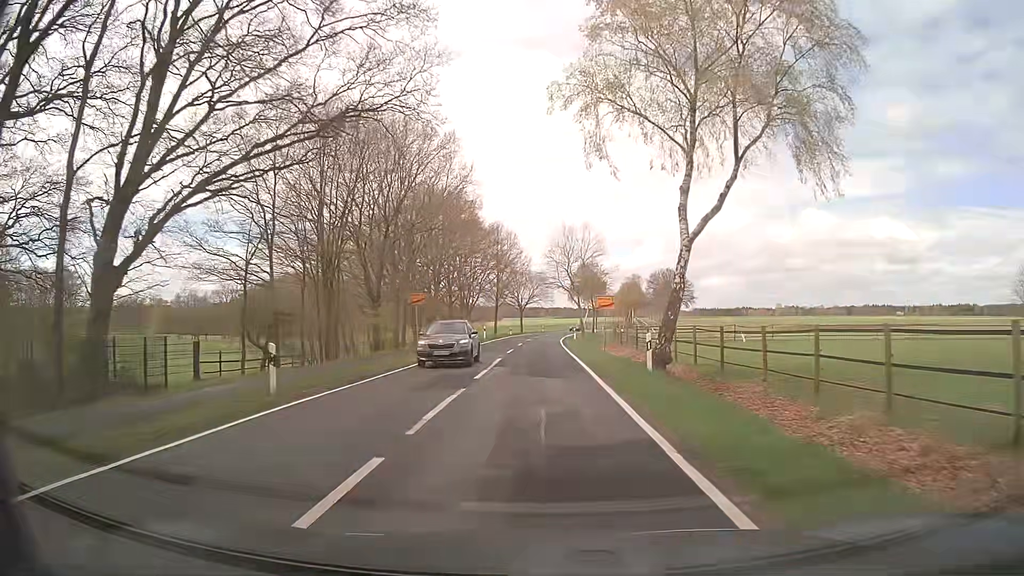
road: secondary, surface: asphalt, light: Day
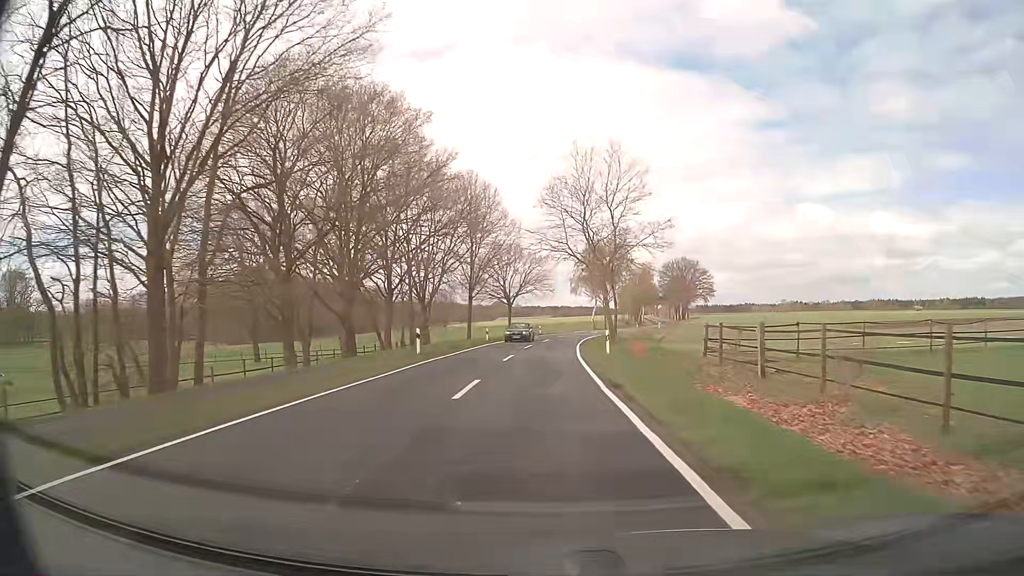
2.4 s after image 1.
(+0.1, +32.0) m; +1°
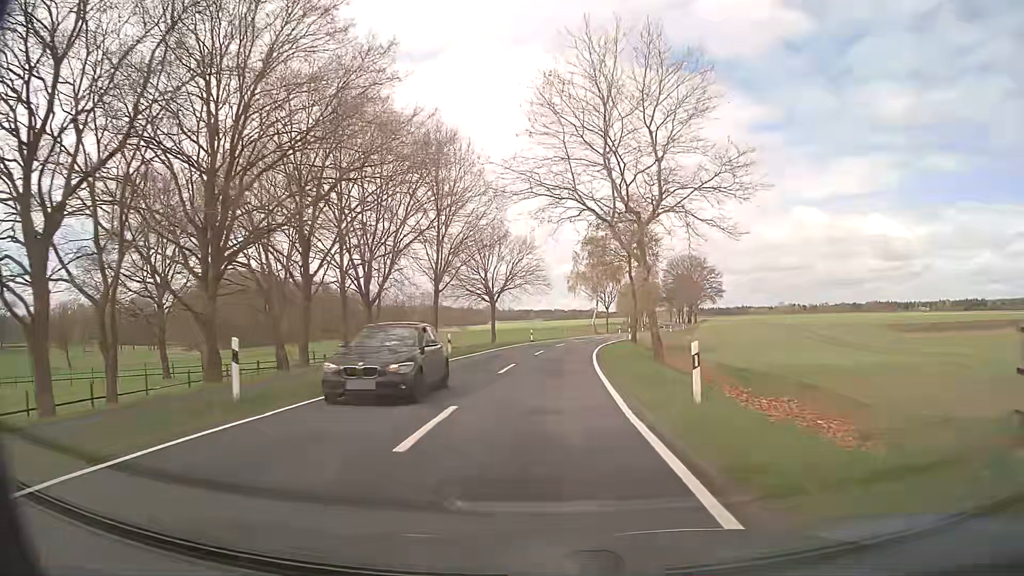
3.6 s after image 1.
(0.0, +17.5) m; +1°
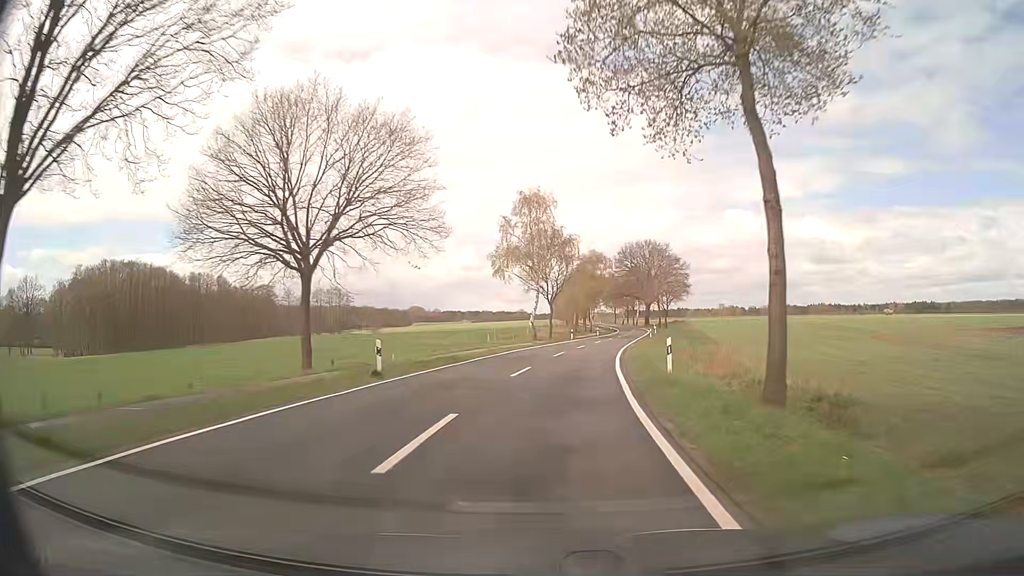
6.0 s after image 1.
(+1.4, +37.4) m; +5°
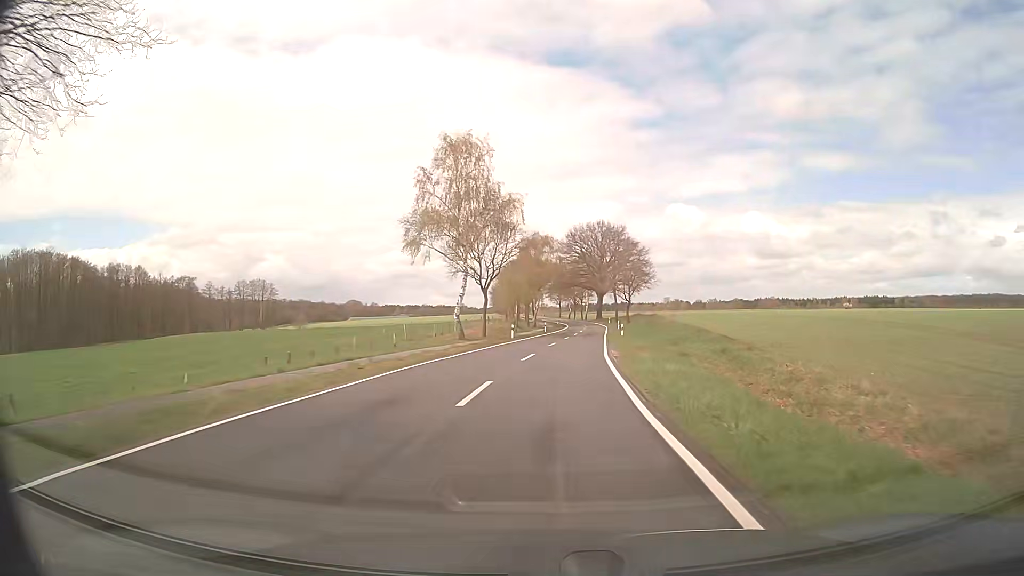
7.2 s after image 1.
(+0.9, +19.7) m; +6°
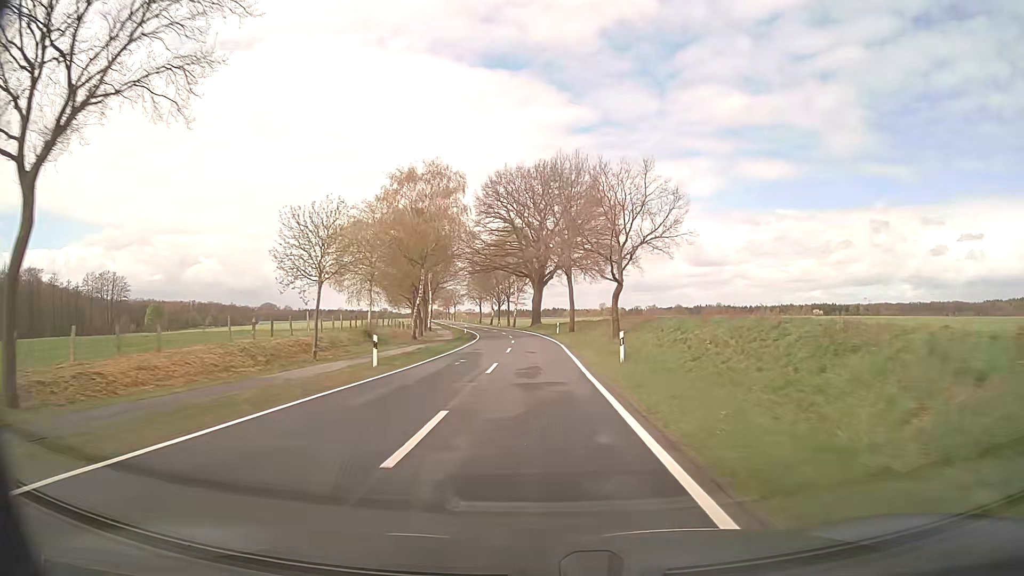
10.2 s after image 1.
(+3.3, +52.8) m; +6°
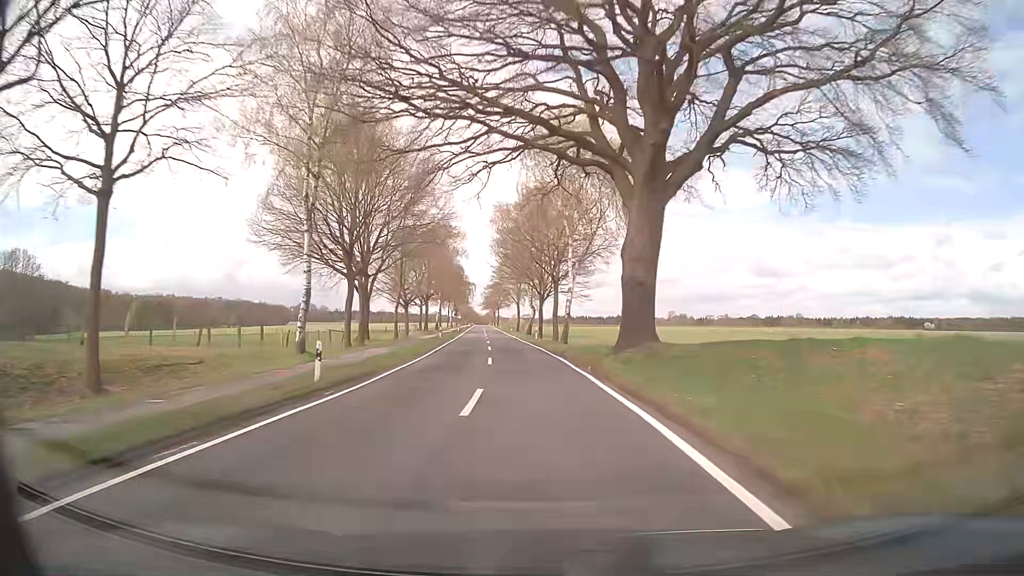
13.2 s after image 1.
(-1.3, +57.9) m; -5°
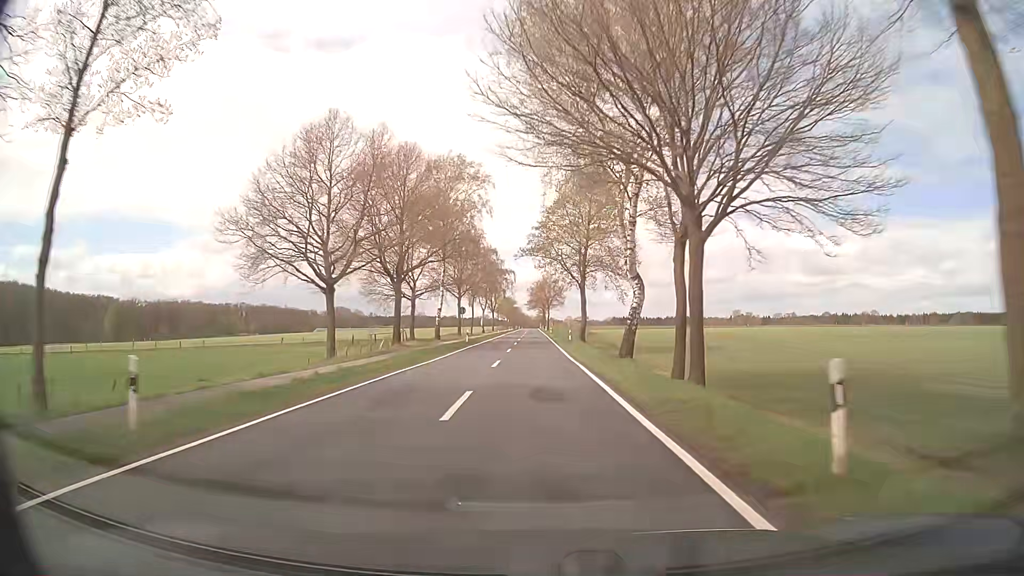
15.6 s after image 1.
(-2.6, +49.5) m; -5°
(0, +10) (0, +20) (0, +30) (0, +40) (0, +50) (0, +60) (-1, +70) (-1, +80) (-1, +90) (-1, +100) m
